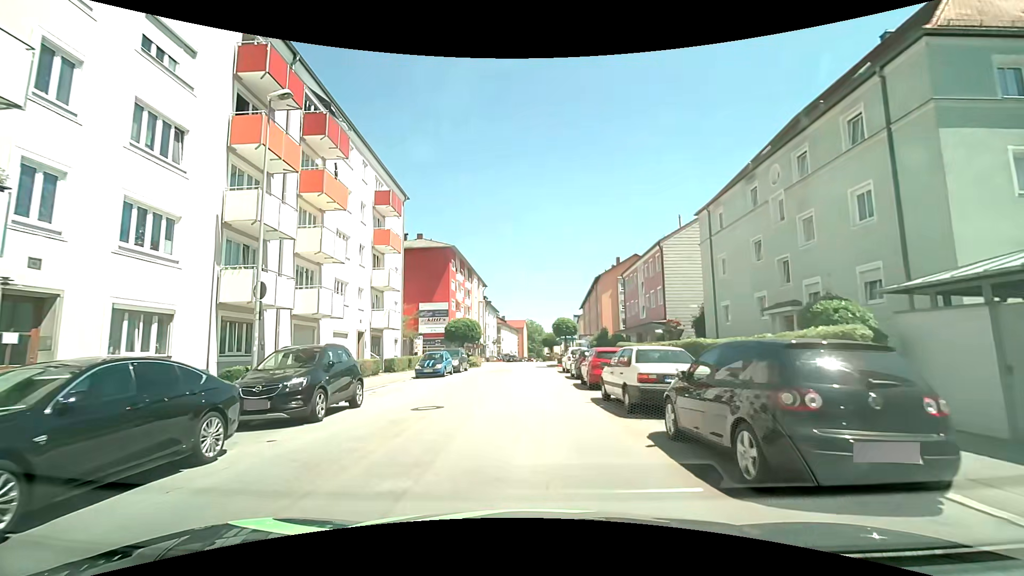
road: tertiary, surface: asphalt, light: Day
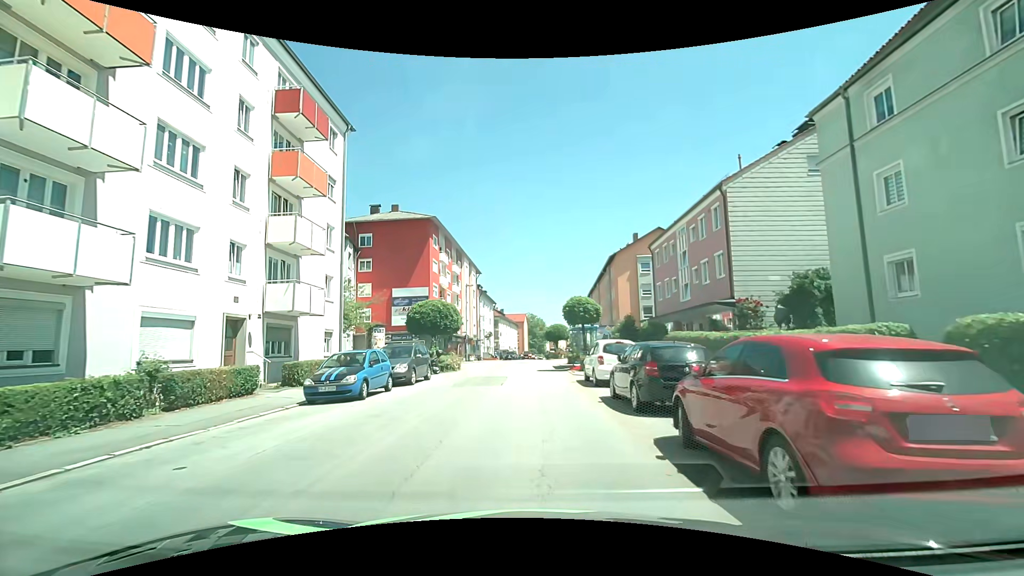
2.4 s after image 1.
(+0.1, +13.3) m; 0°
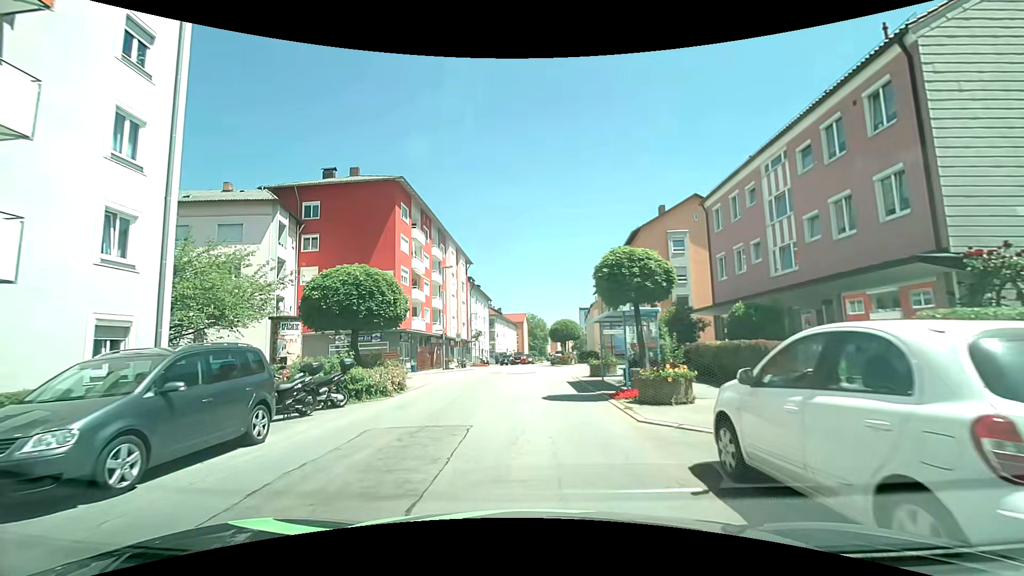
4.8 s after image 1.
(0.0, +13.7) m; 0°
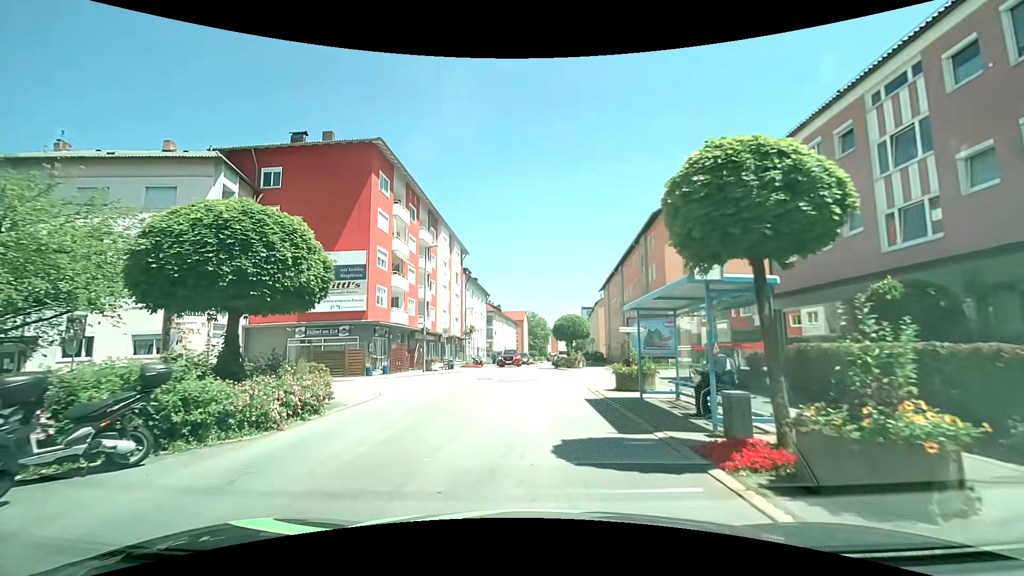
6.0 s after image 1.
(0.0, +7.0) m; 0°
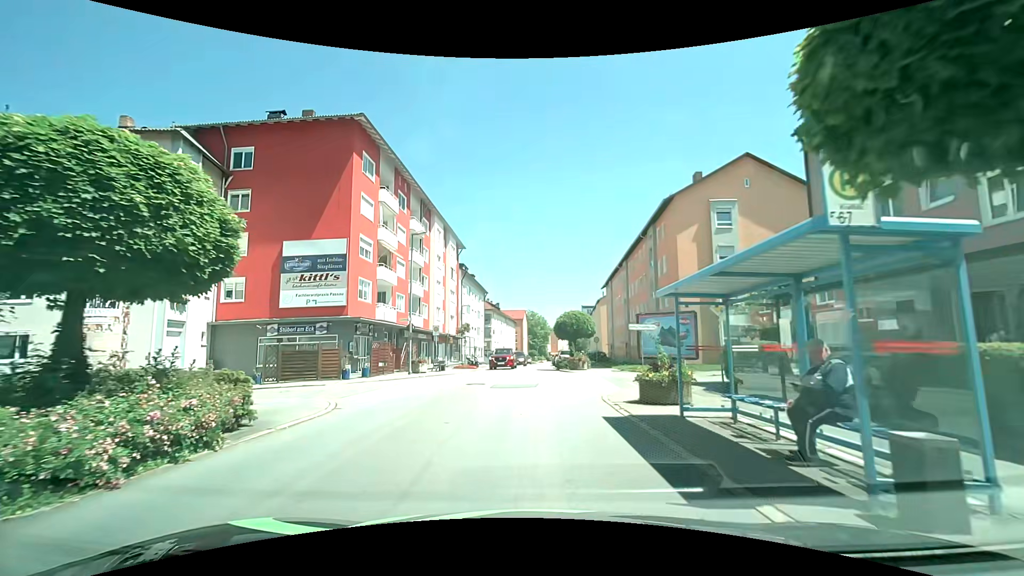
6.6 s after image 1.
(0.0, +3.5) m; 0°
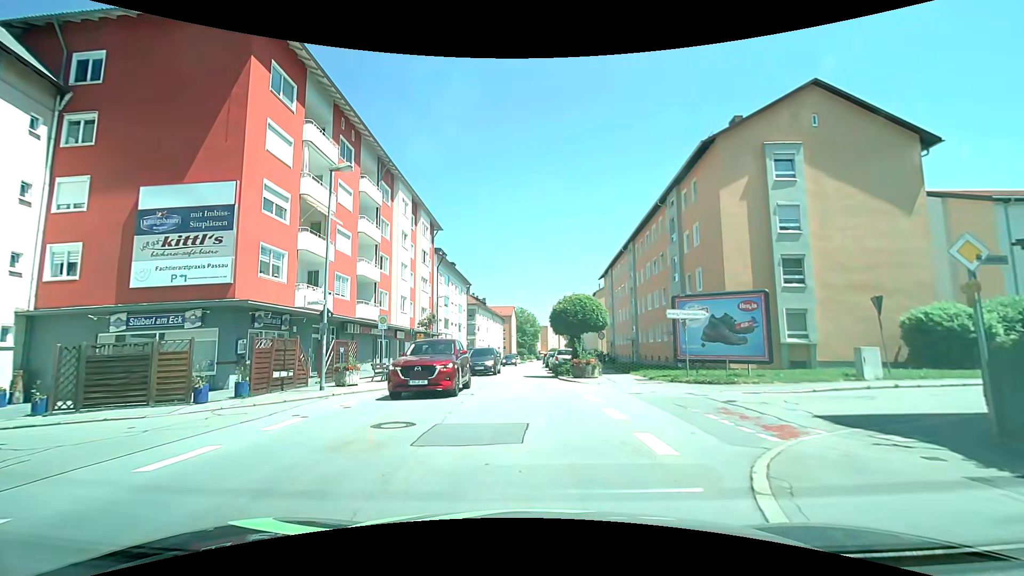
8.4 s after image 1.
(0.0, +10.2) m; +2°
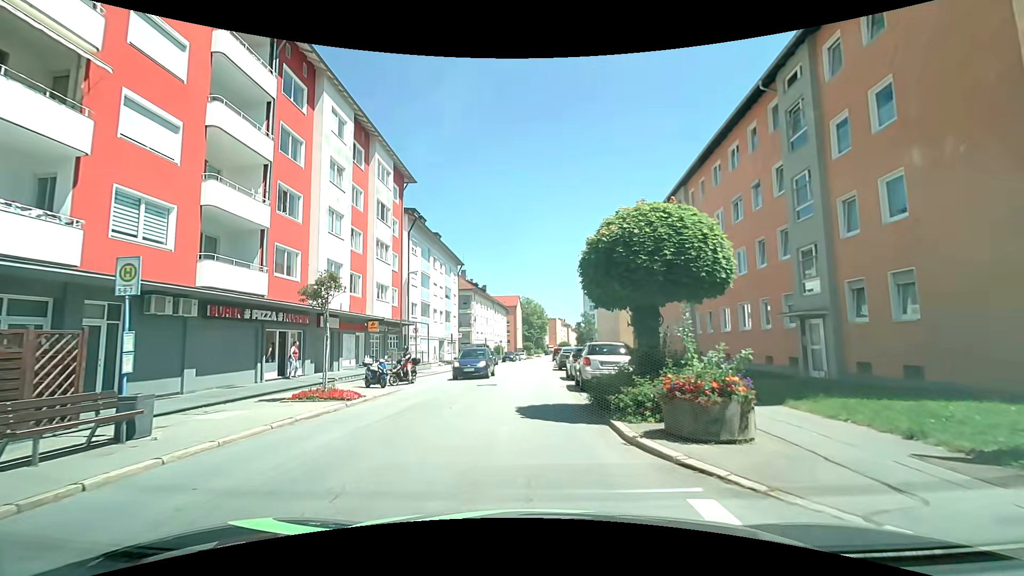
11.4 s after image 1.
(-0.1, +15.7) m; -2°
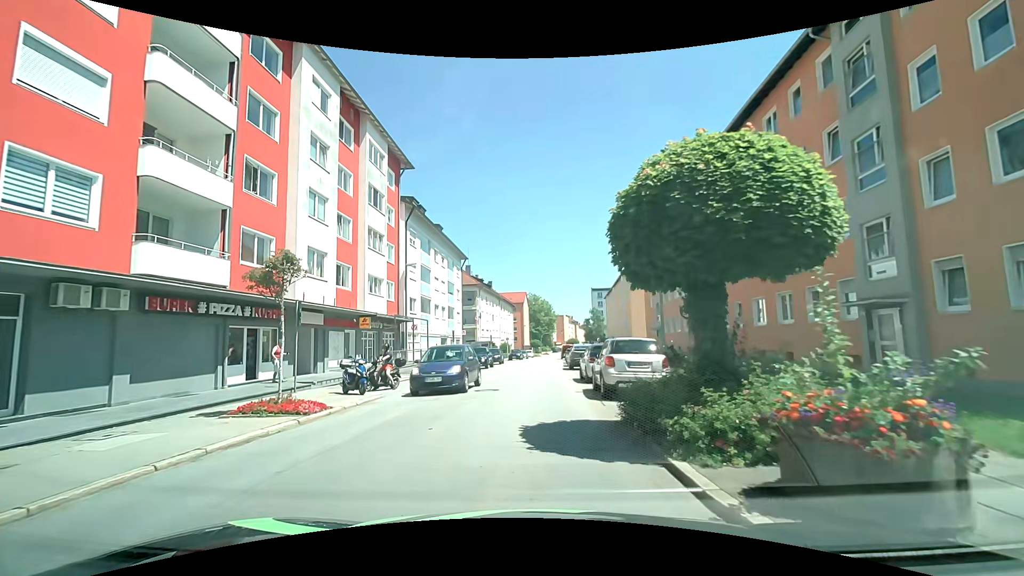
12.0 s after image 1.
(0.0, +3.1) m; +1°
(0, +10) (-1, +20) (-1, +30) (-1, +40) (0, +50) (0, +60) (0, +70) (0, +80) (+1, +90) (+2, +100) m
